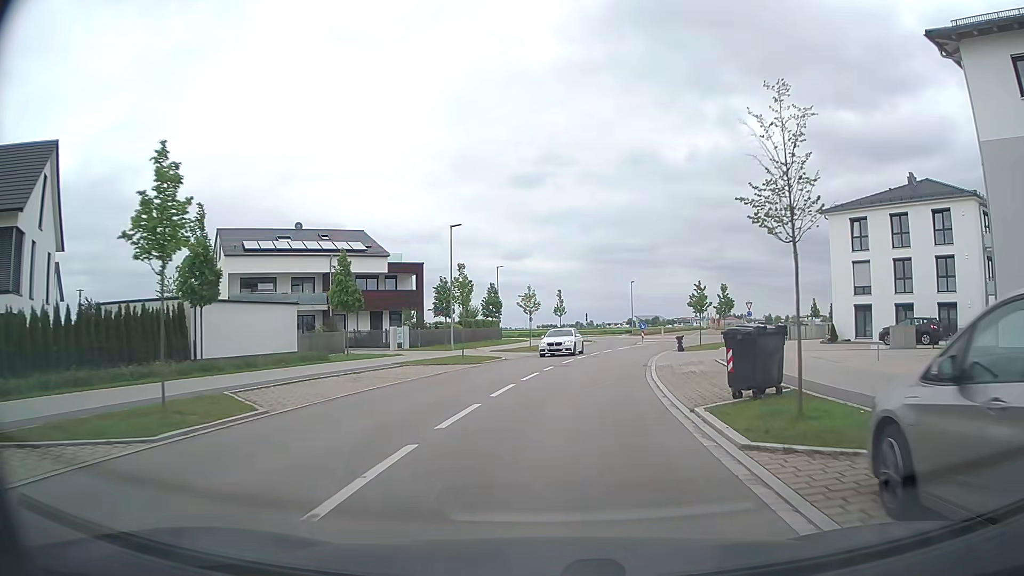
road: tertiary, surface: asphalt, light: Day
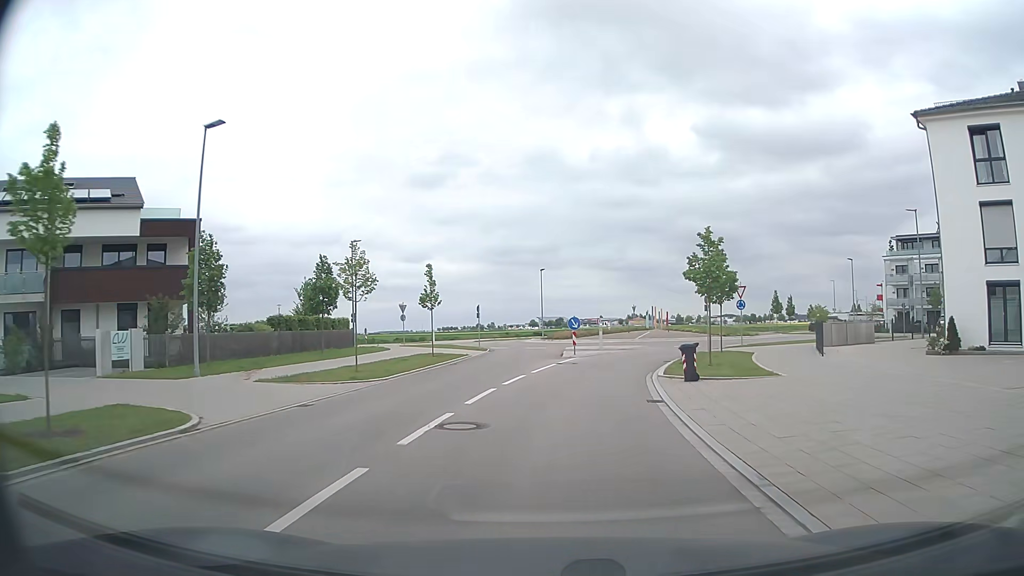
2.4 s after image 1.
(+1.9, +23.6) m; +8°
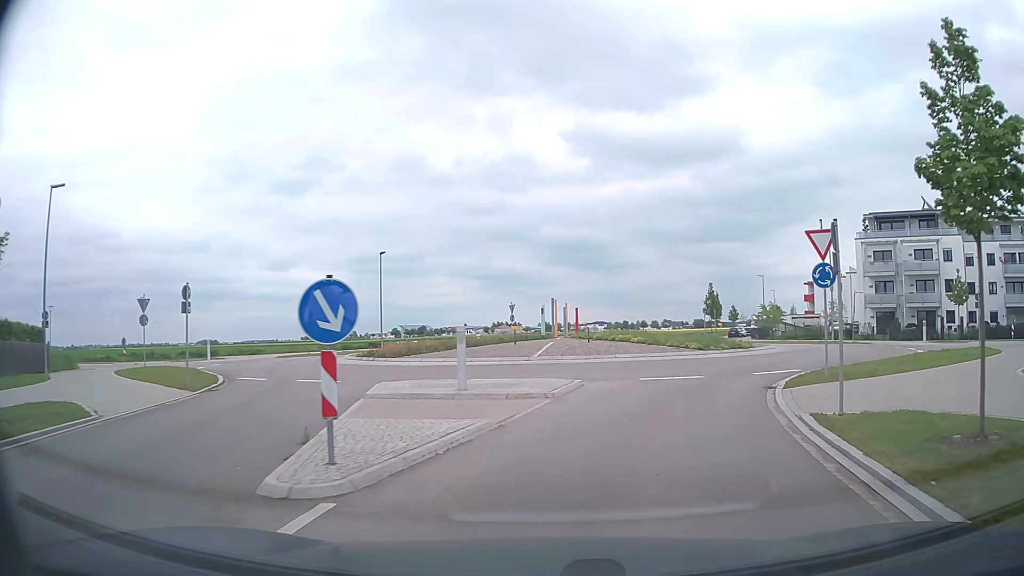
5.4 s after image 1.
(+1.7, +24.1) m; +11°
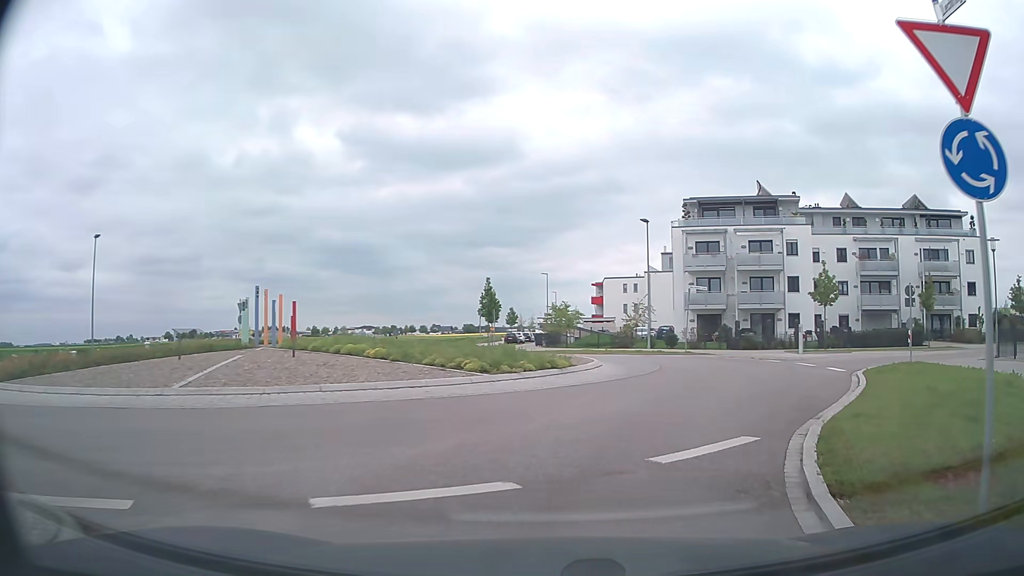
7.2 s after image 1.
(+1.9, +11.8) m; +20°
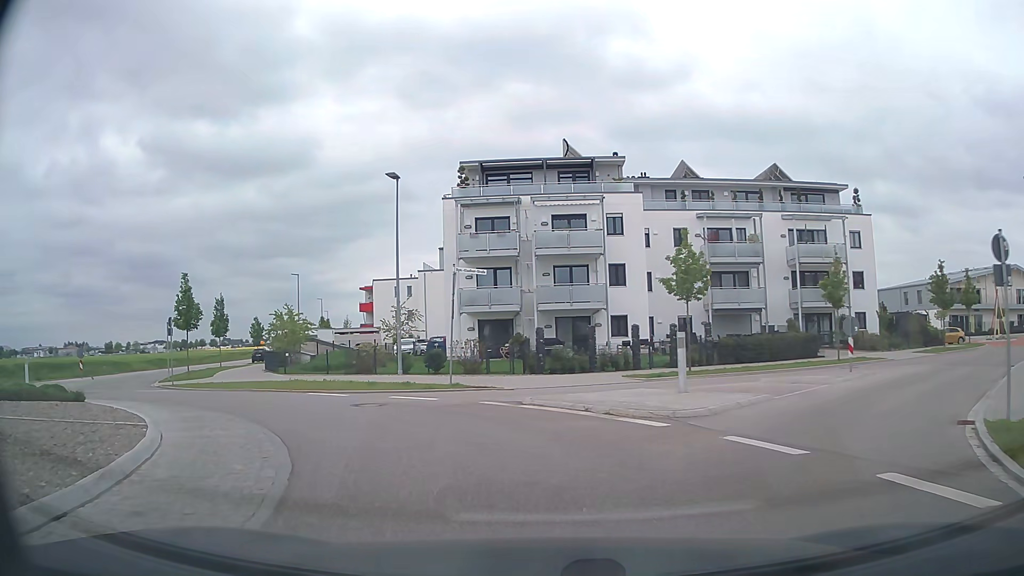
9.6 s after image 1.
(+3.4, +15.2) m; +17°
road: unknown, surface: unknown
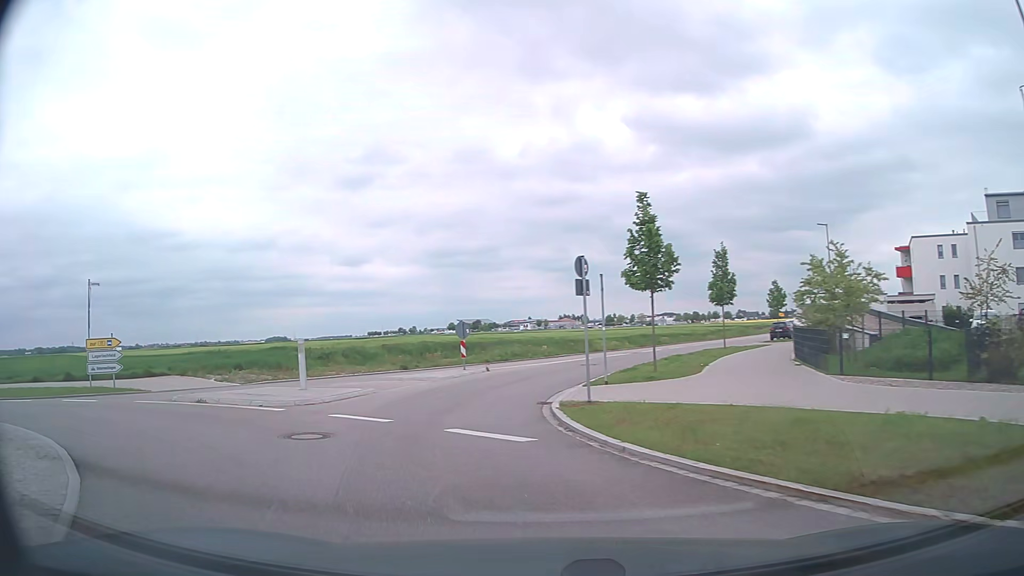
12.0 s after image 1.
(-5.7, +14.9) m; -45°
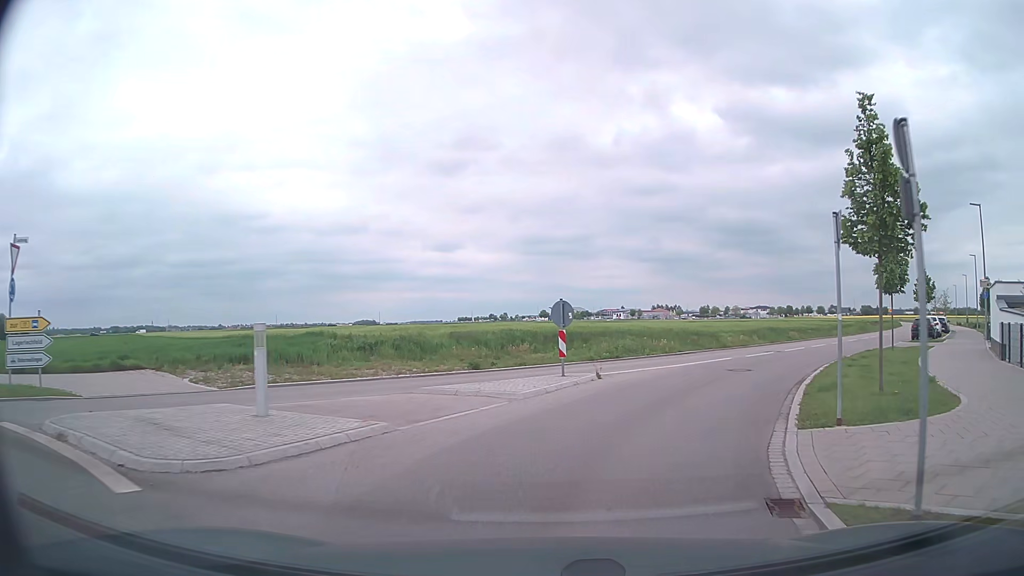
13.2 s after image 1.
(-0.9, +8.6) m; -7°
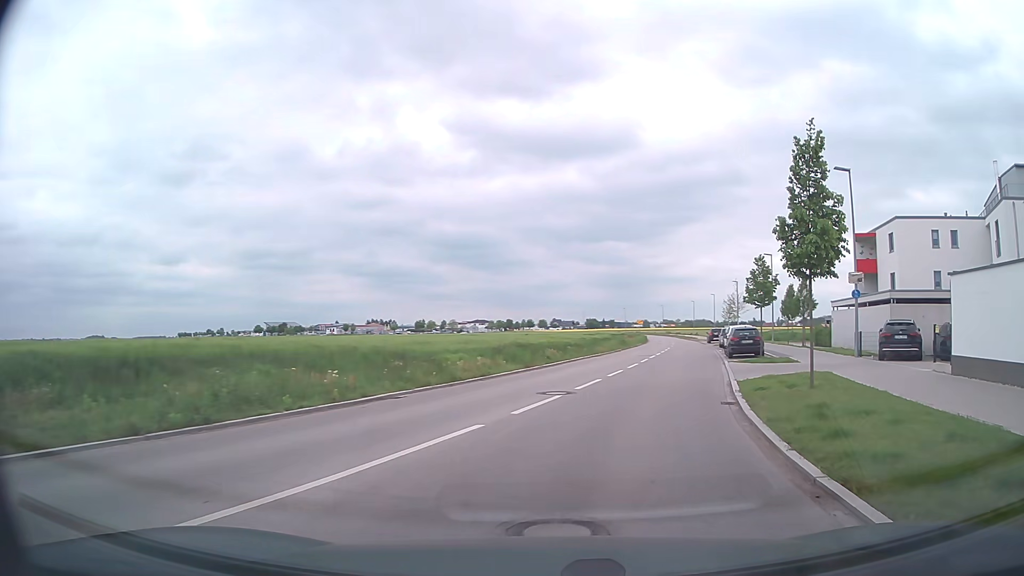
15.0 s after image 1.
(+2.8, +14.6) m; +24°
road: tertiary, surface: asphalt
(+1, +10) (+3, +20) (+6, +29) (+8, +39) (+10, +49) (+12, +59) (+14, +68) (+16, +78) (+18, +88) (+20, +98) m
